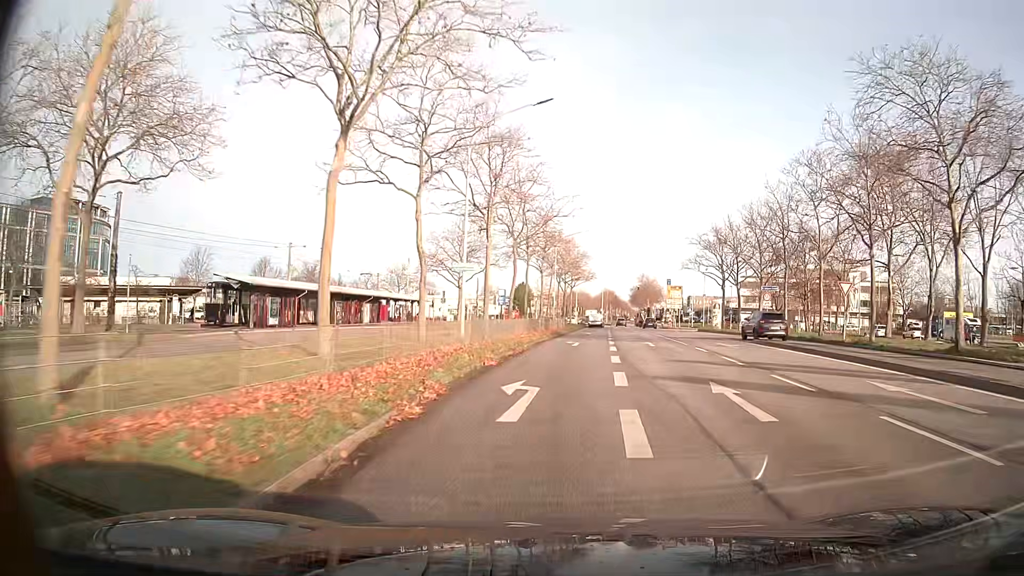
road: primary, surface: asphalt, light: Day
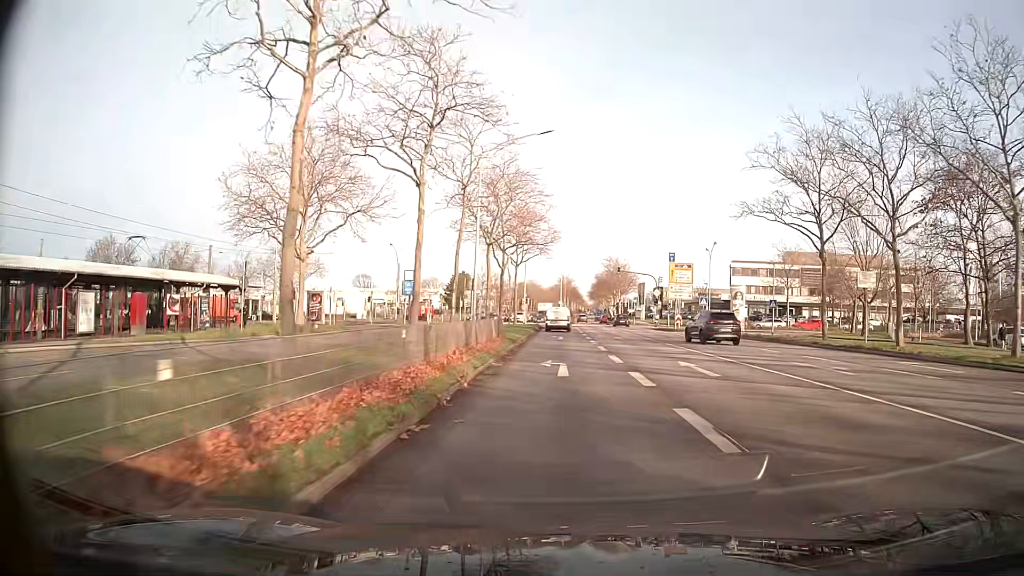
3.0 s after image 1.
(+1.1, +35.6) m; +4°
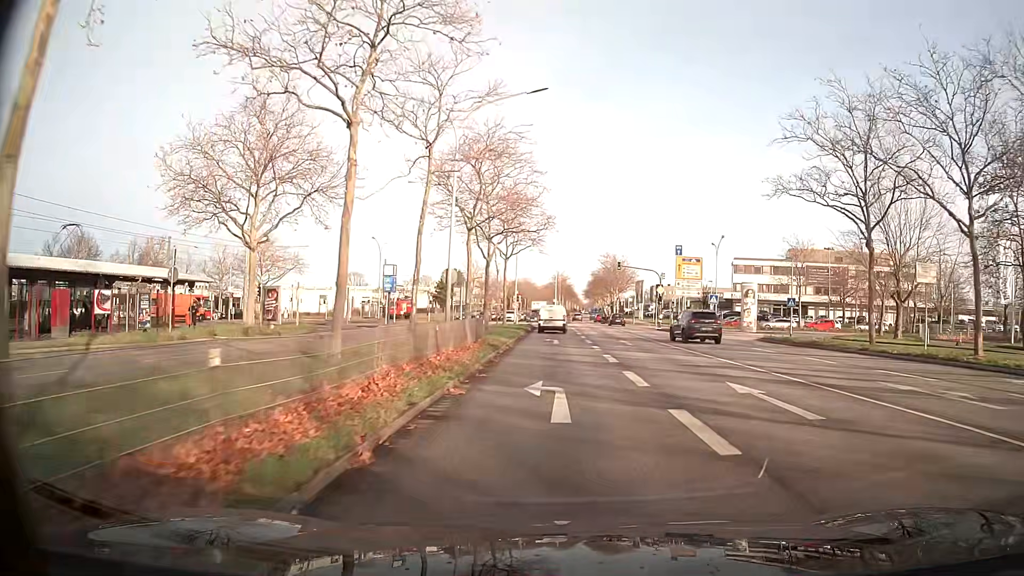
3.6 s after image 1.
(0.0, +6.0) m; 0°
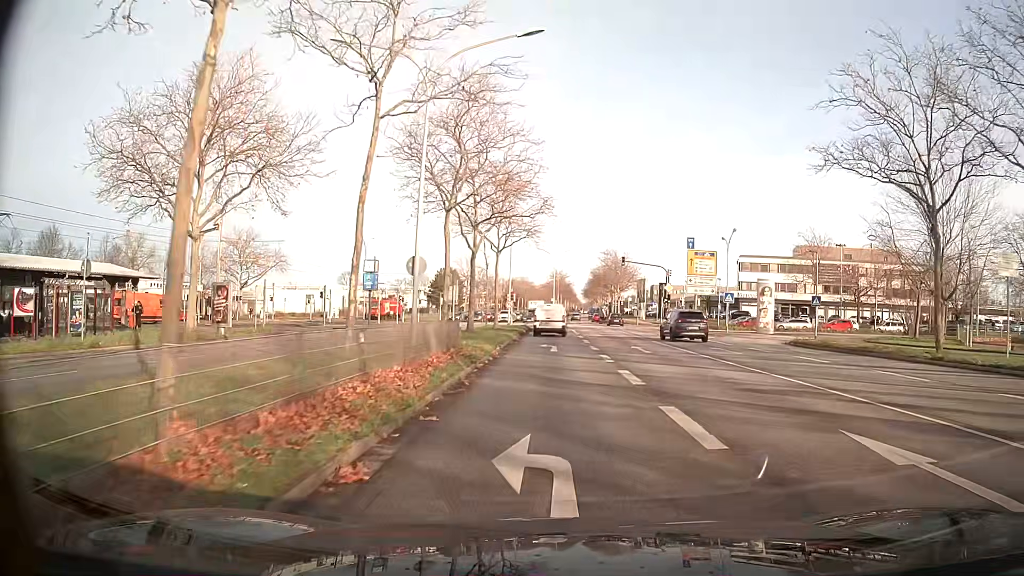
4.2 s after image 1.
(0.0, +5.6) m; 0°
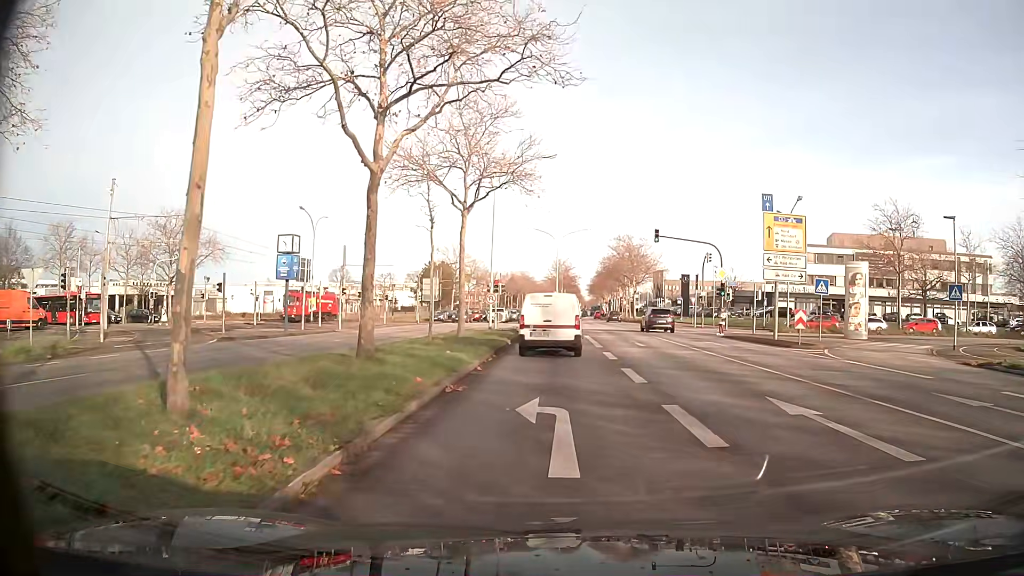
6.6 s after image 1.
(0.0, +17.5) m; 0°
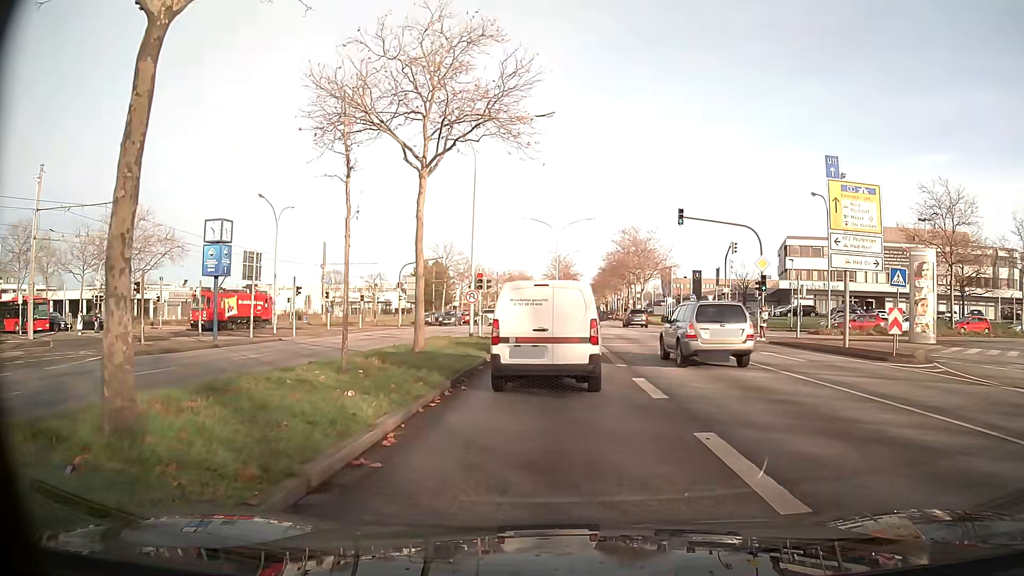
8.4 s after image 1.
(0.0, +8.0) m; 0°
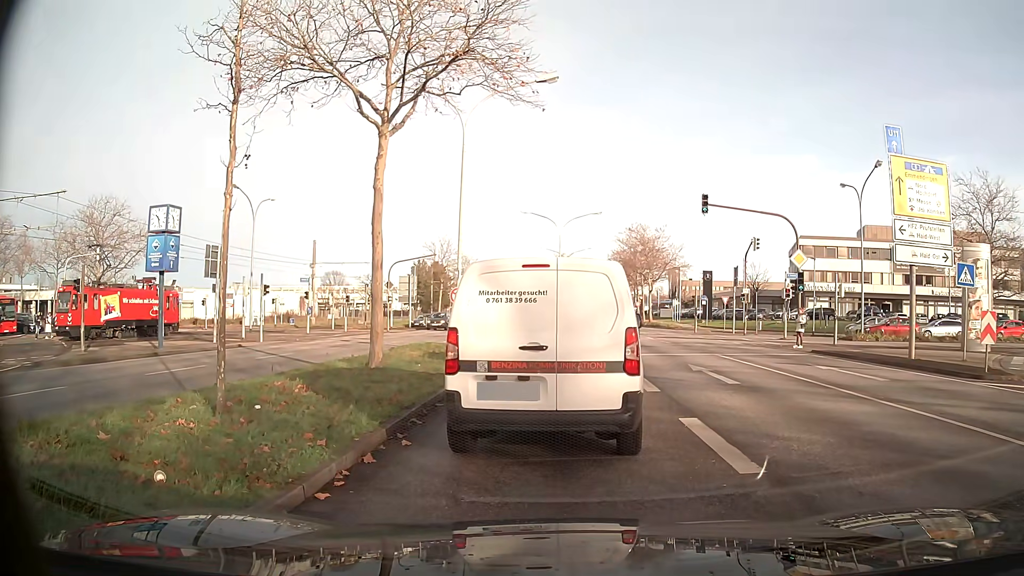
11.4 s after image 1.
(+0.1, +4.5) m; +2°
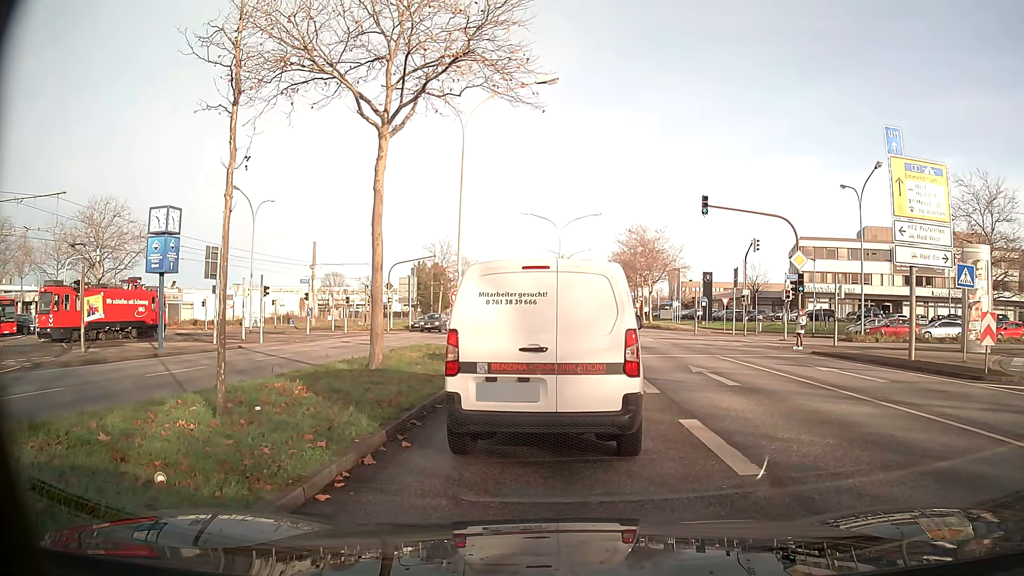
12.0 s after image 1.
(0.0, 0.0) m; 0°
(0, +10) (0, +20) (-1, +30) (-6, +38) (-15, +44) (-24, +47) (-34, +49) (-44, +50) (-54, +52) (-64, +52) m
